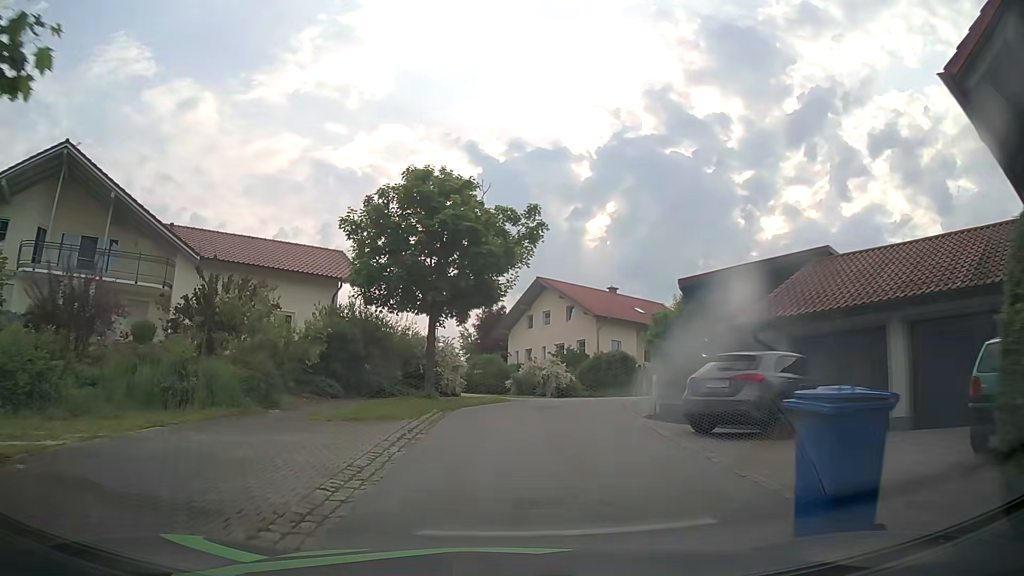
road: residential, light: Day
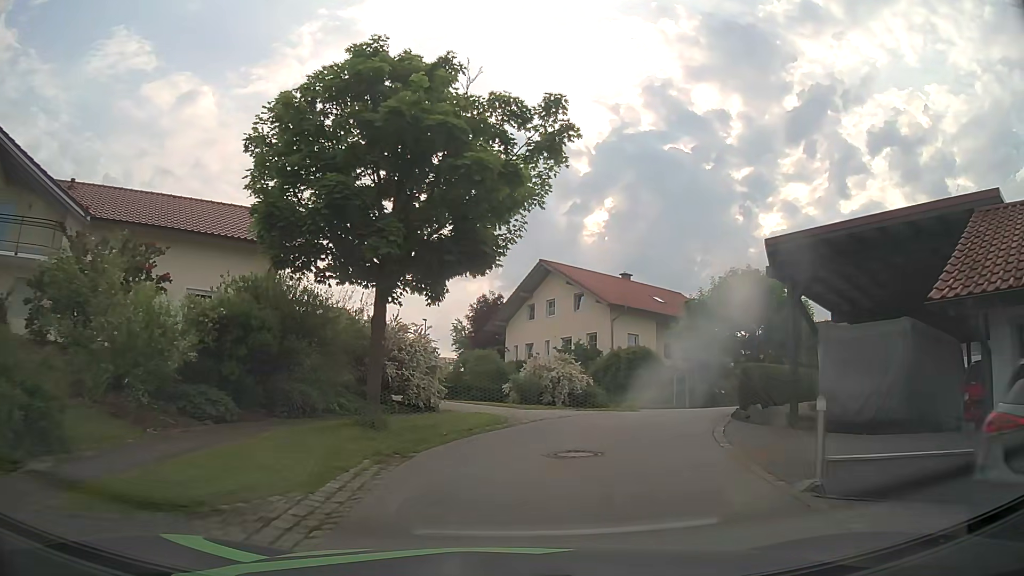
(0.0, +7.9) m; 0°
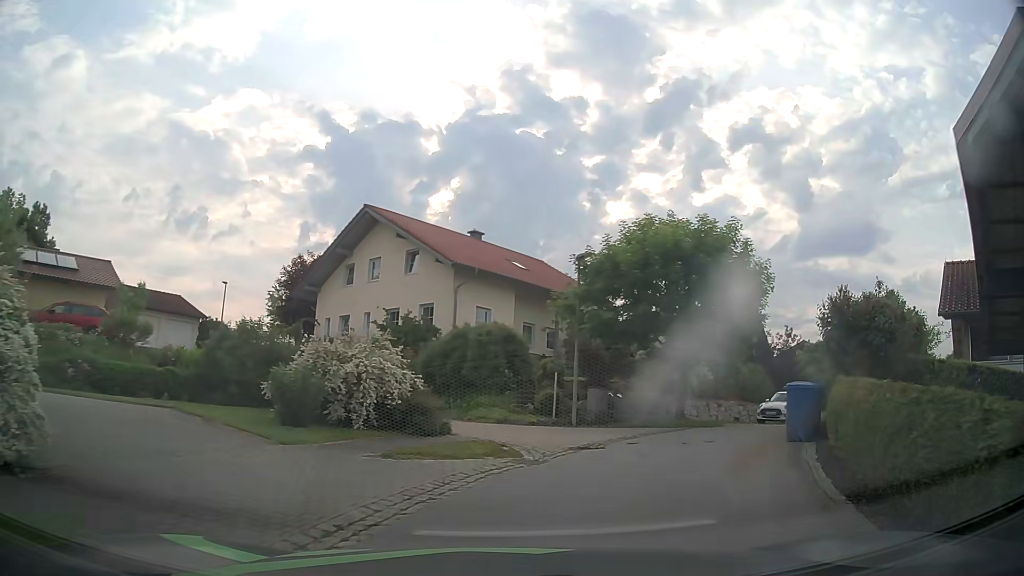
(+1.1, +11.5) m; +13°
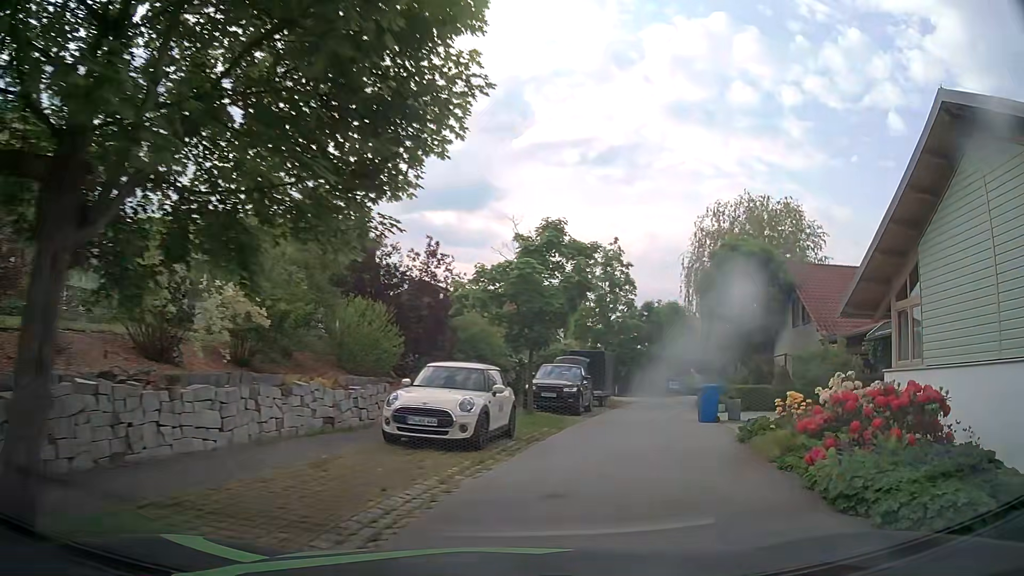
(+4.9, +16.9) m; +36°
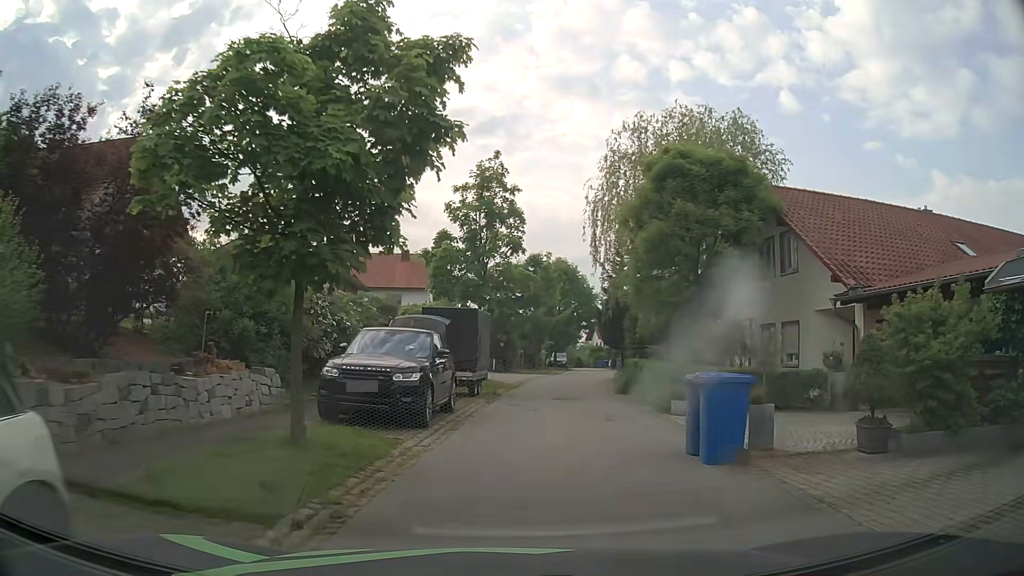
(+1.2, +11.2) m; +11°
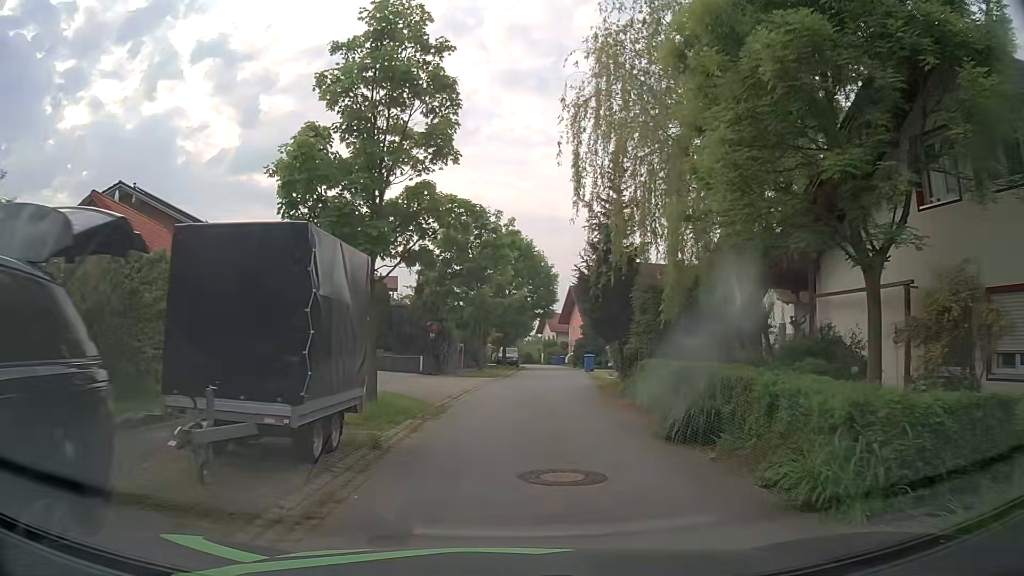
(+0.3, +12.4) m; +3°
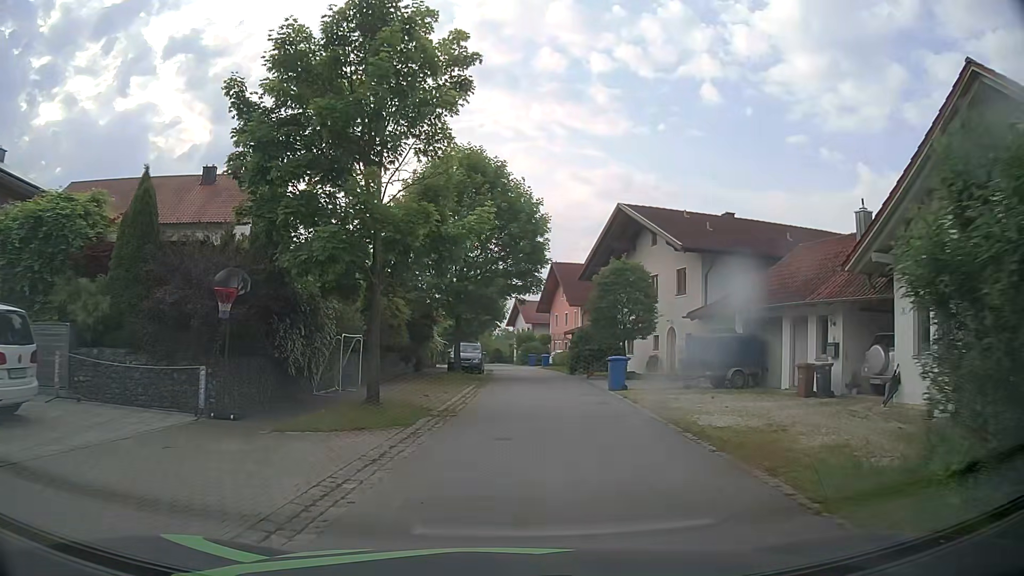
(+0.8, +20.6) m; +3°
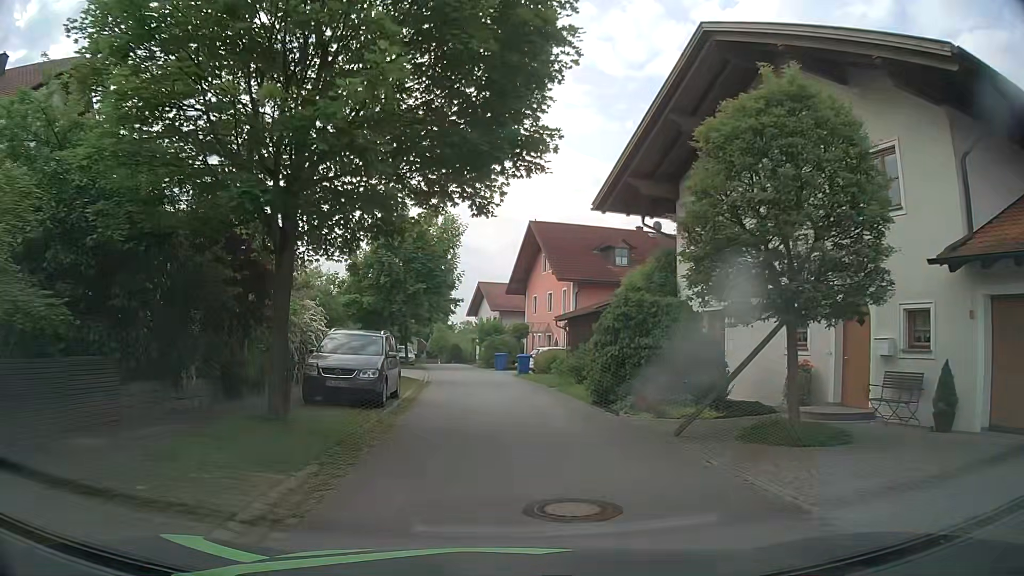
(+0.8, +20.3) m; +3°
(0, +10) (-1, +20) (-1, +30) (-2, +40) (-4, +50) (-5, +60) (-7, +70) (-9, +79) (-10, +89) (-14, +99) m
